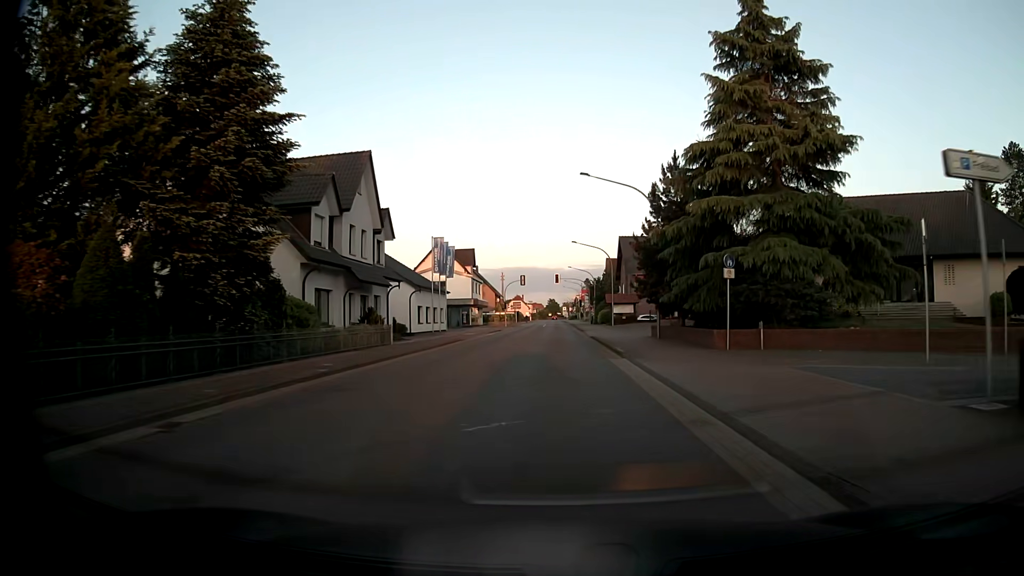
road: tertiary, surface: asphalt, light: Day
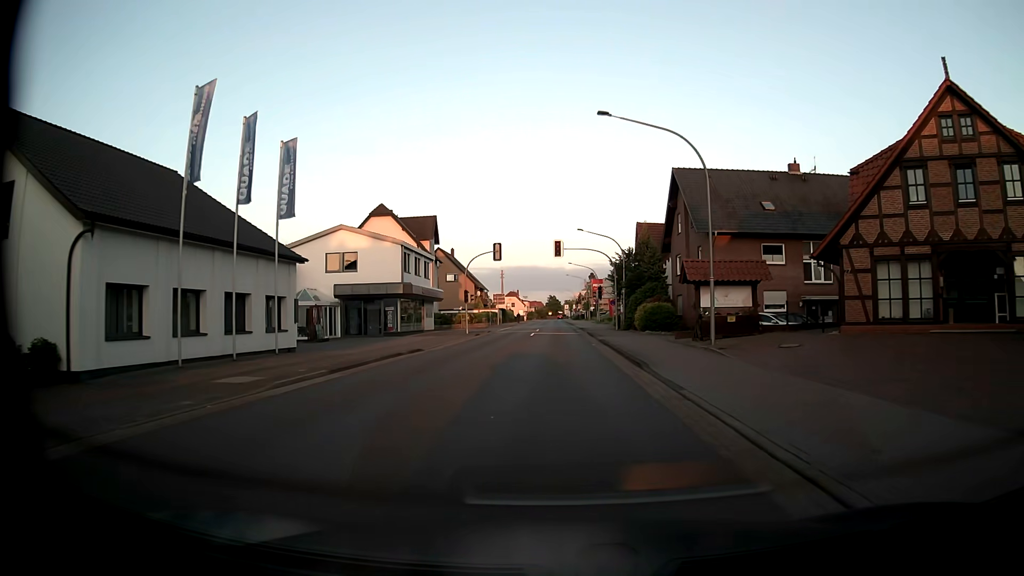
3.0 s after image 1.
(-0.2, +39.7) m; 0°
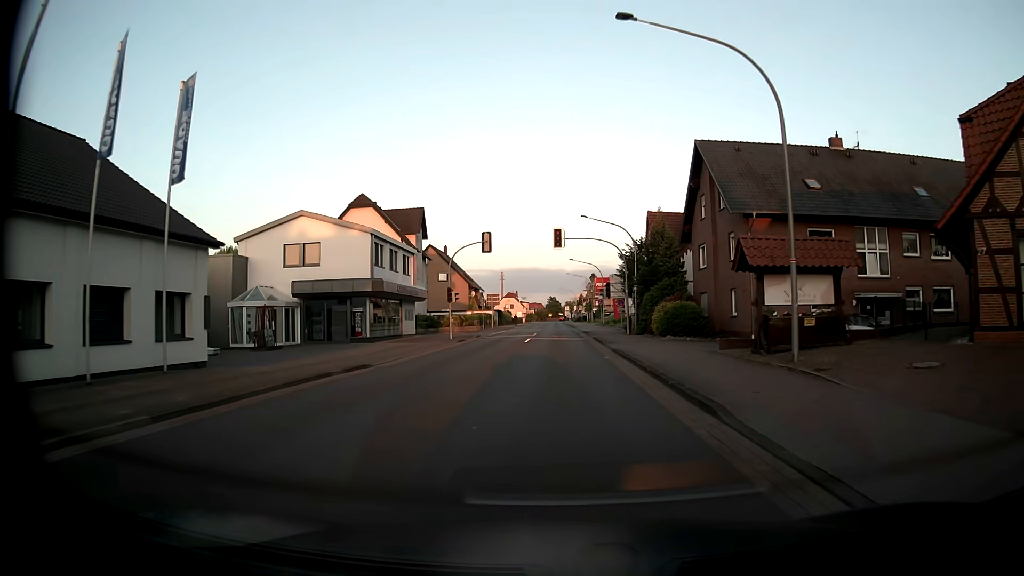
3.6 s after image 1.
(0.0, +7.9) m; 0°
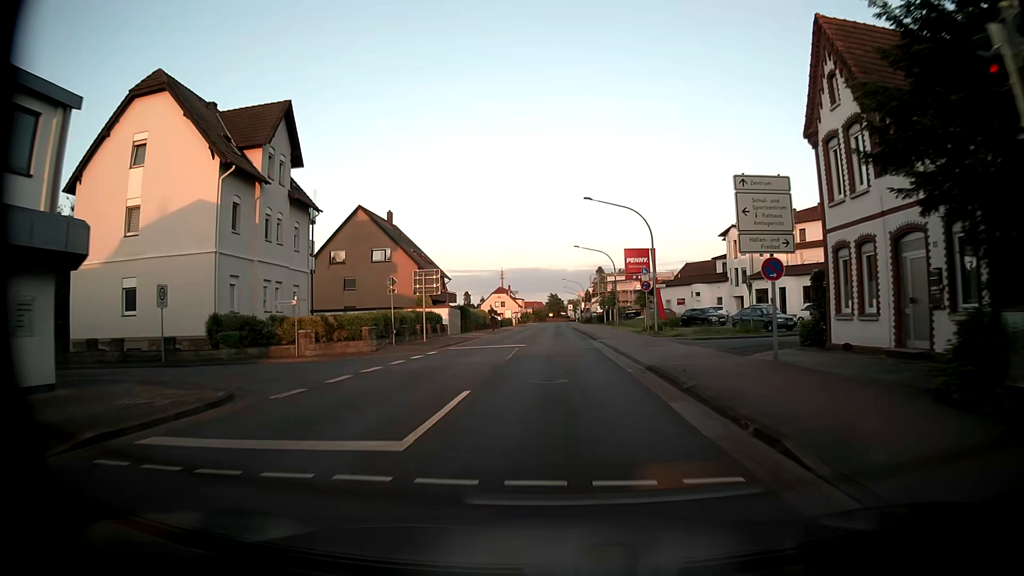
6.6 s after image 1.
(-0.1, +39.6) m; 0°
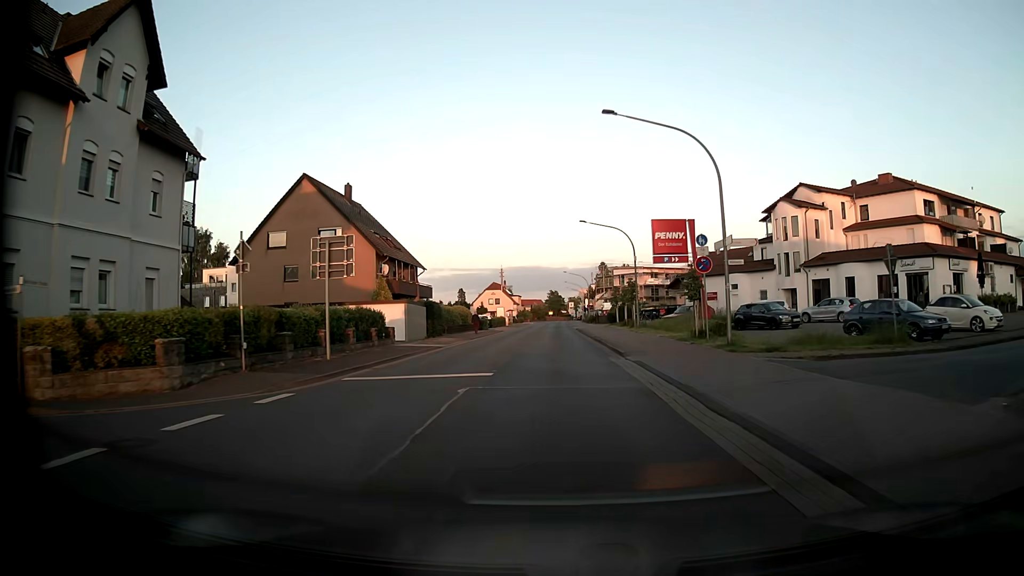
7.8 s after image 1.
(0.0, +15.8) m; 0°
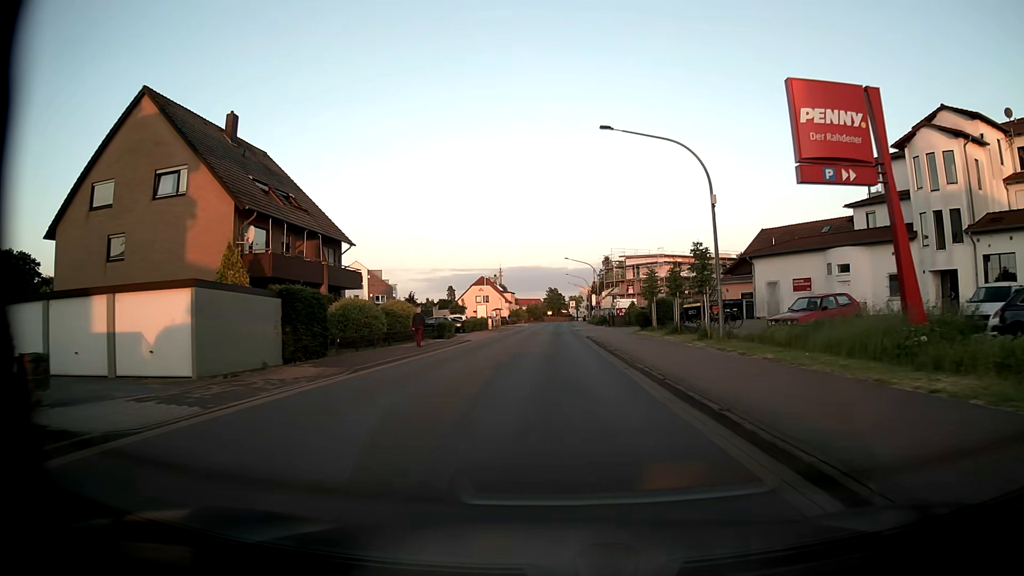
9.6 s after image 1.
(0.0, +23.7) m; 0°
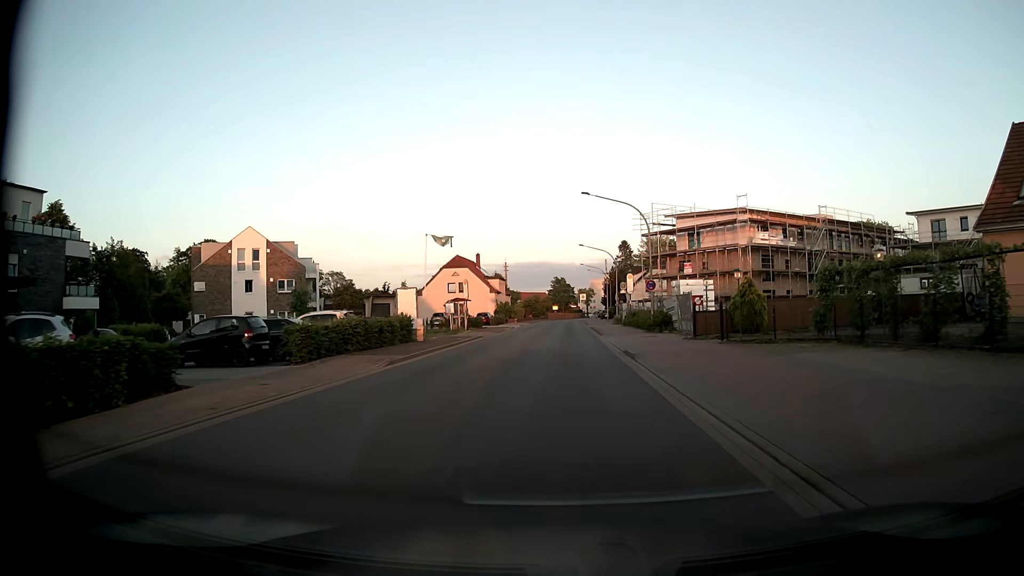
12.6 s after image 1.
(-0.3, +39.5) m; -1°
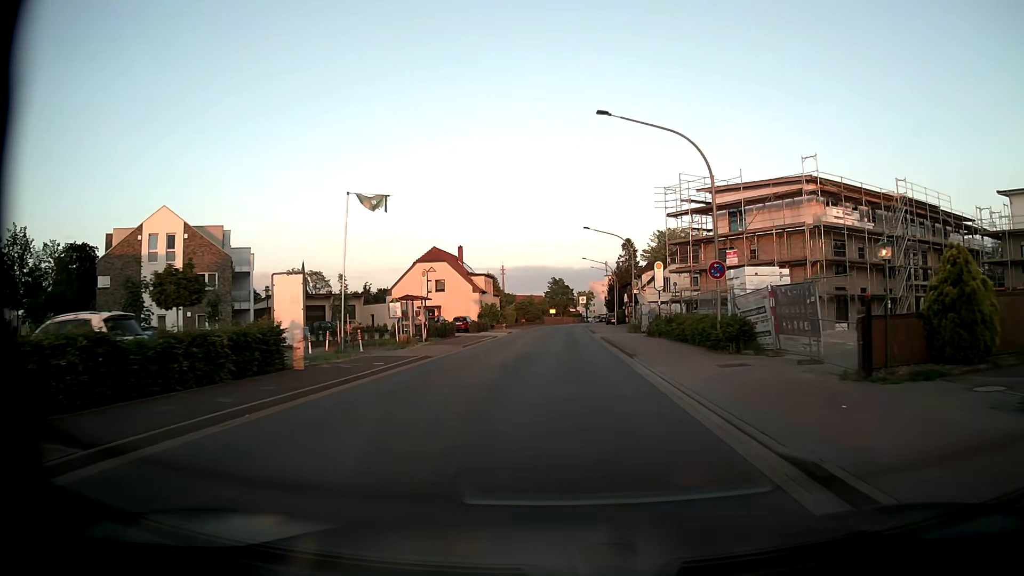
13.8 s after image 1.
(-0.1, +15.8) m; 0°
(0, +10) (0, +20) (0, +30) (+1, +40) (+1, +50) (+1, +60) (+1, +70) (+2, +80) (+2, +90) (+3, +100) m
